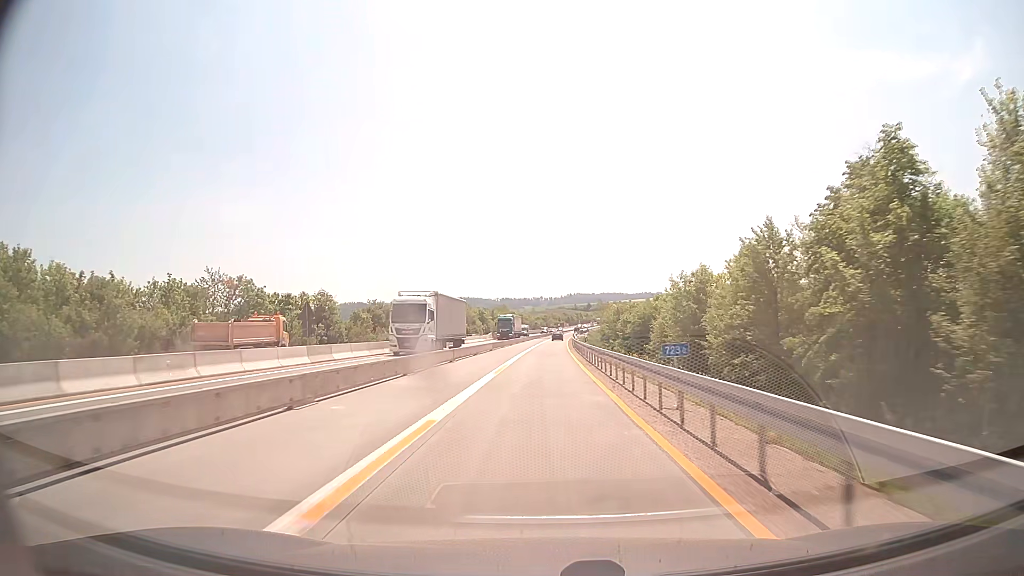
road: motorway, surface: concrete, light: Day
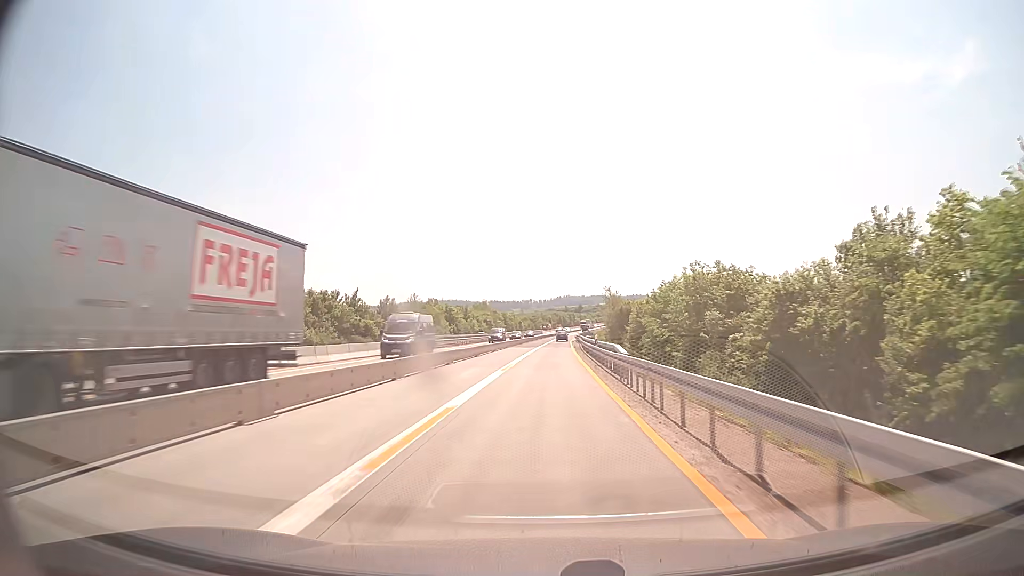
(+0.5, +52.0) m; +1°
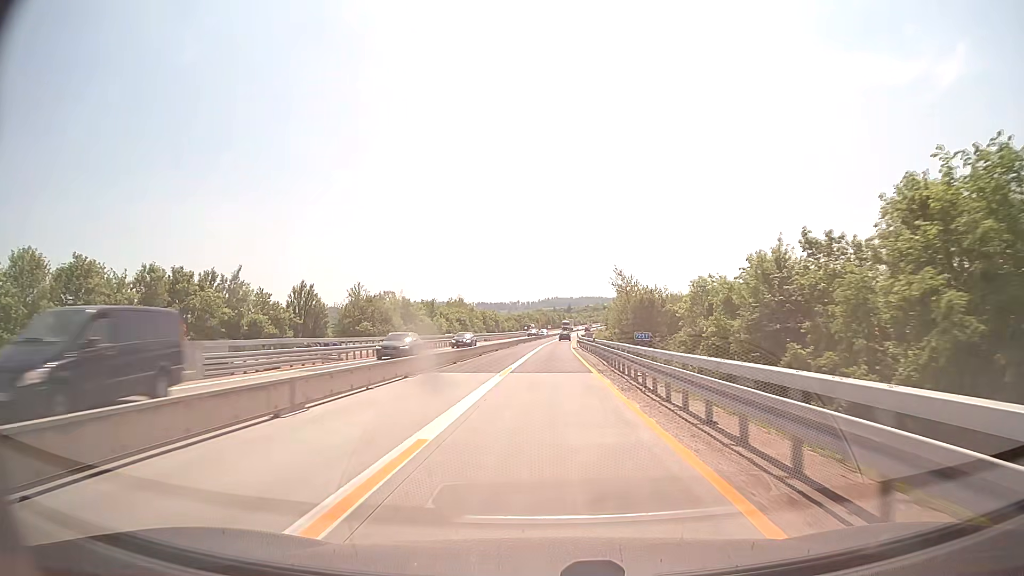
(+0.4, +39.0) m; +1°
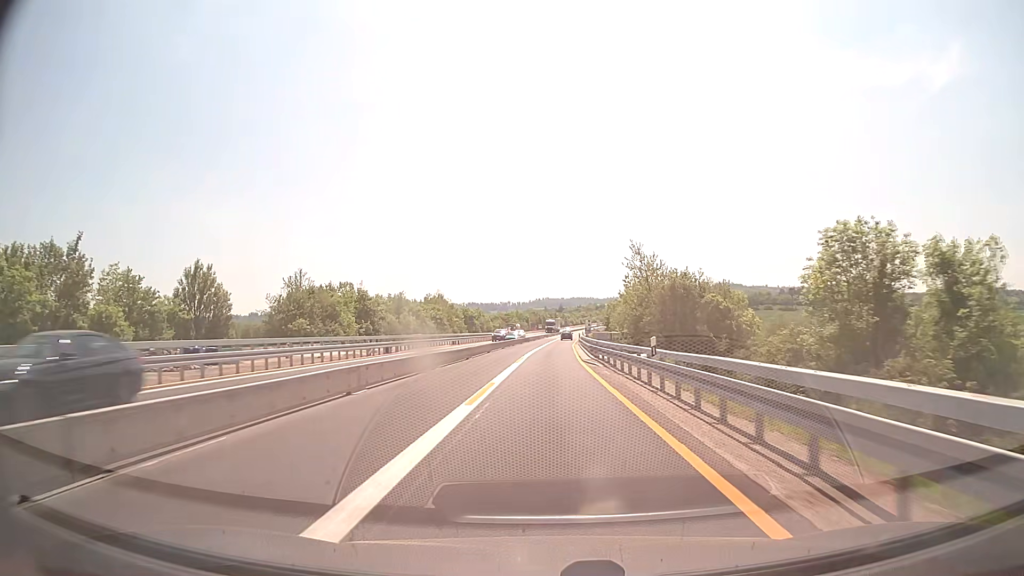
(+0.2, +26.0) m; +1°
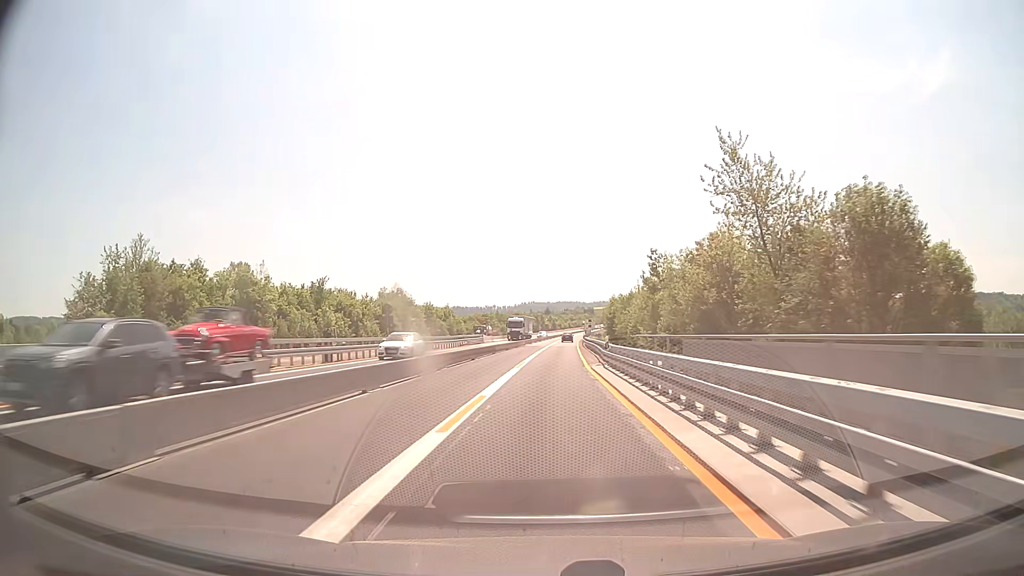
(+0.5, +39.0) m; +1°
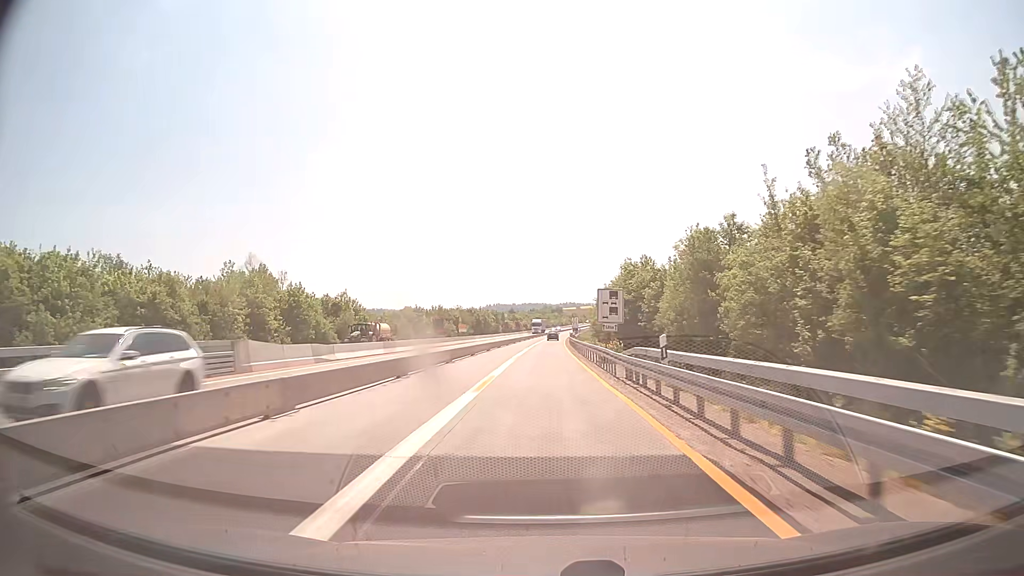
(+1.4, +65.0) m; +3°
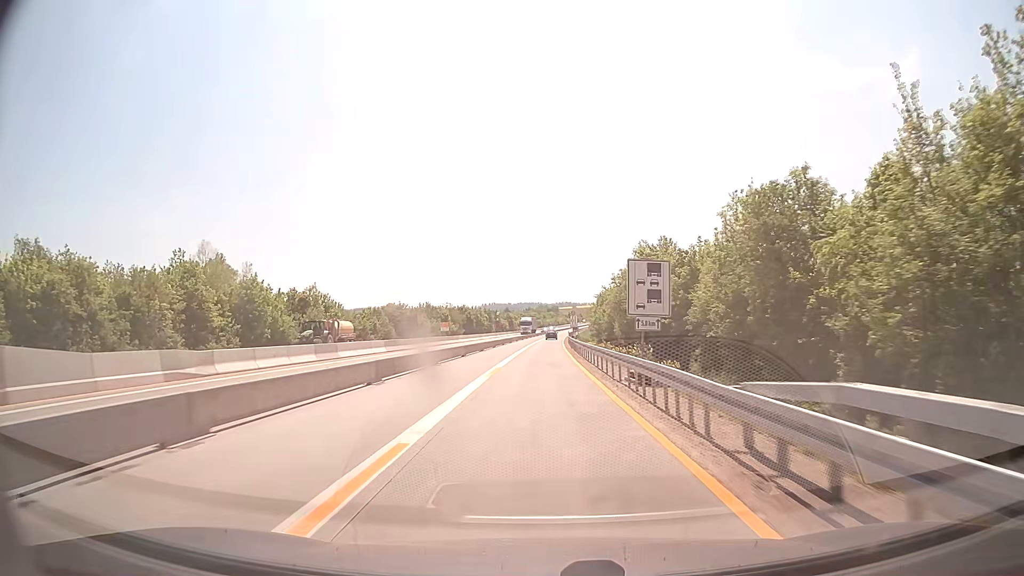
(0.0, +13.0) m; 0°
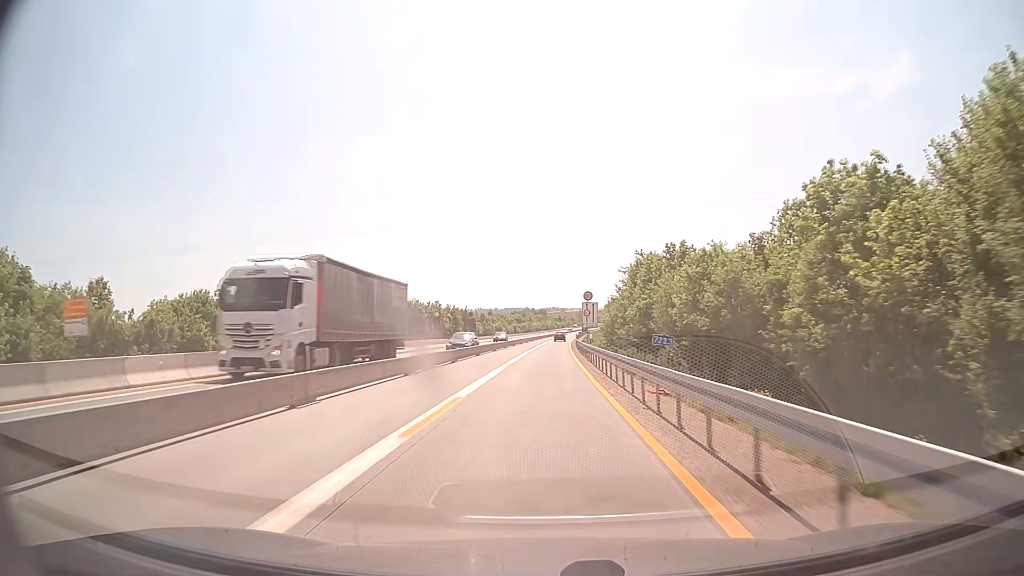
(+0.6, +65.0) m; +1°
(0, +10) (0, +20) (0, +30) (0, +40) (0, +50) (+1, +60) (+1, +70) (+1, +80) (+2, +90) (+2, +100) m
